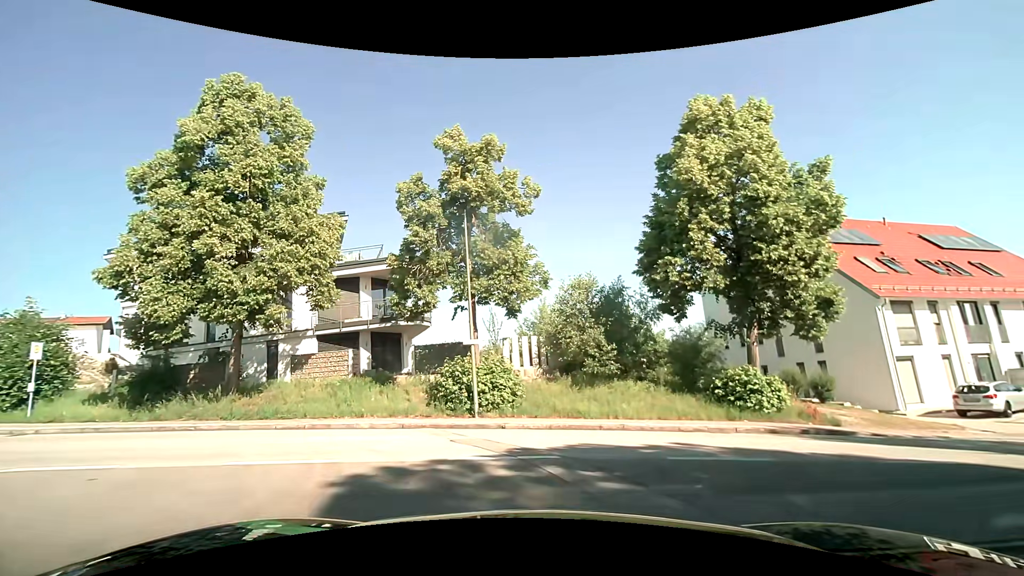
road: tertiary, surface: asphalt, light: Day
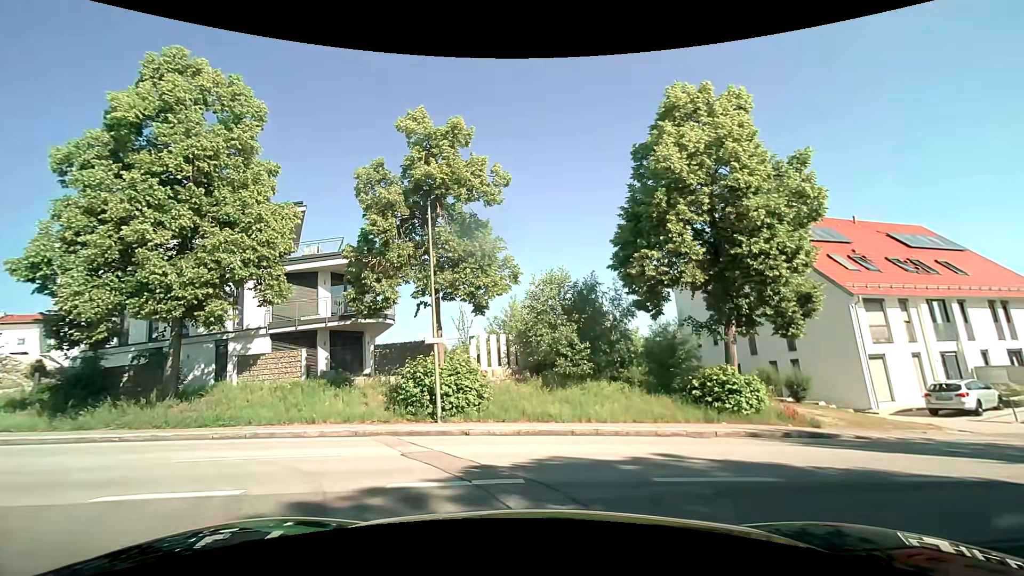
(0.0, +1.3) m; +2°
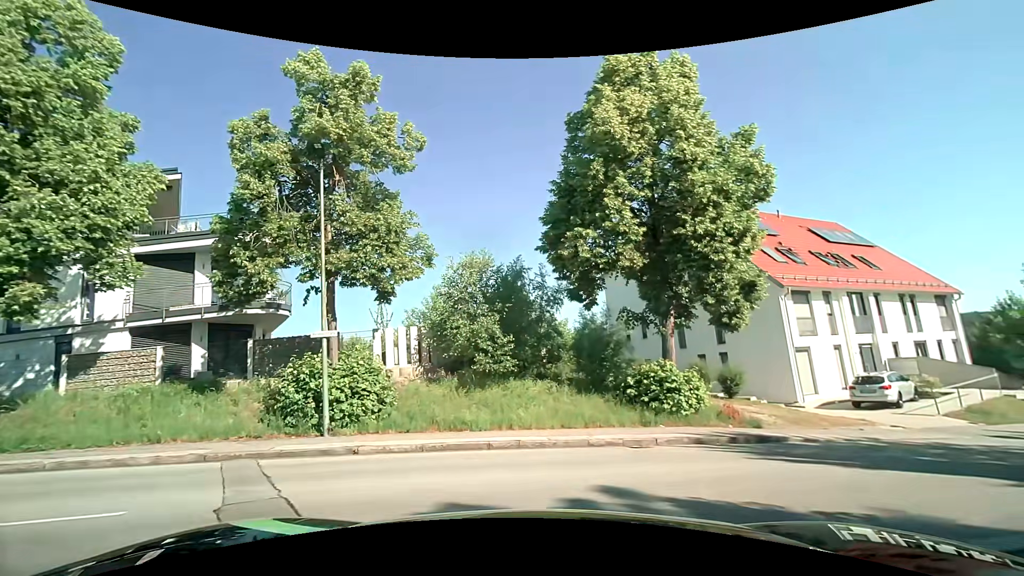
(+0.1, +2.8) m; +6°
(+5, +8) (+14, +12) (+23, +16) (+32, +20) (+41, +24) (+50, +29) (+58, +35) (+67, +40) (+75, +45) (+84, +50) m
